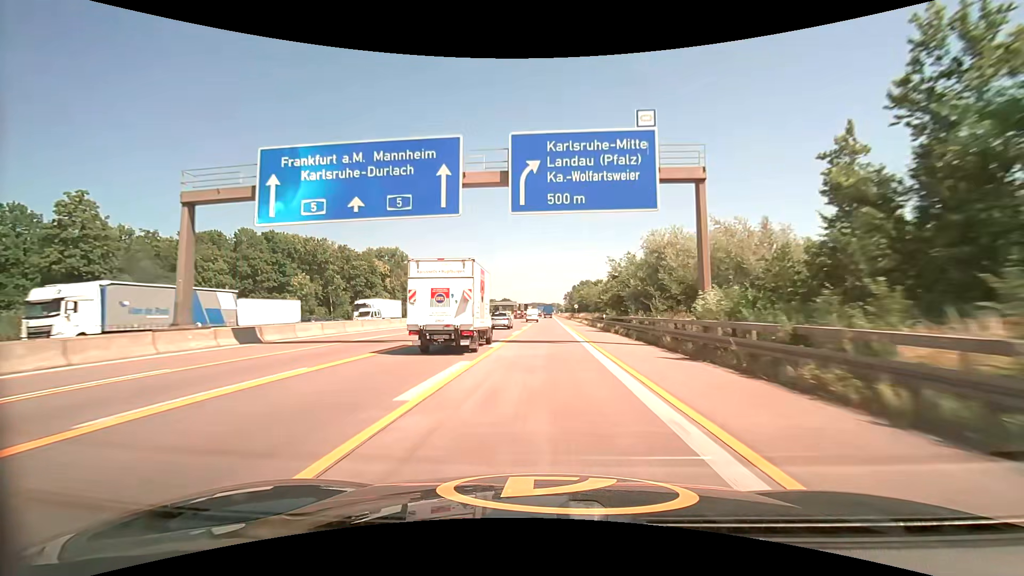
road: motorway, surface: concrete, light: Day
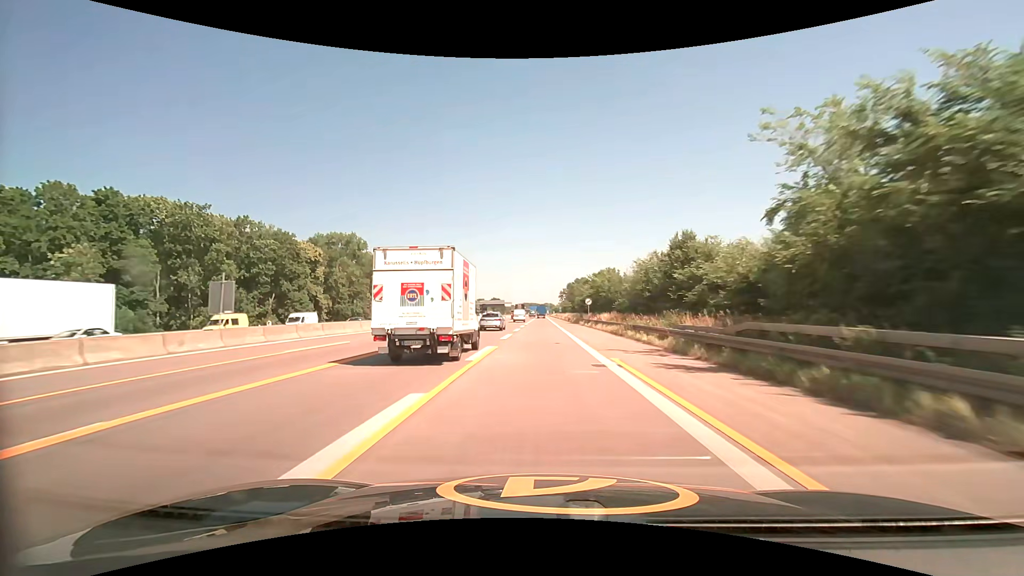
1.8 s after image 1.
(+0.6, +41.2) m; +1°
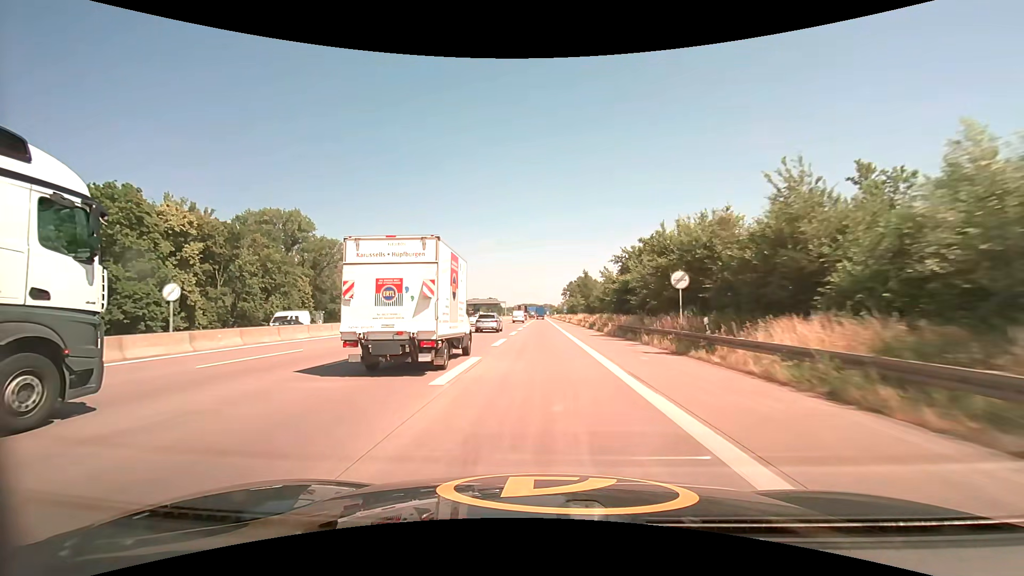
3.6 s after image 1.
(+0.1, +40.7) m; 0°
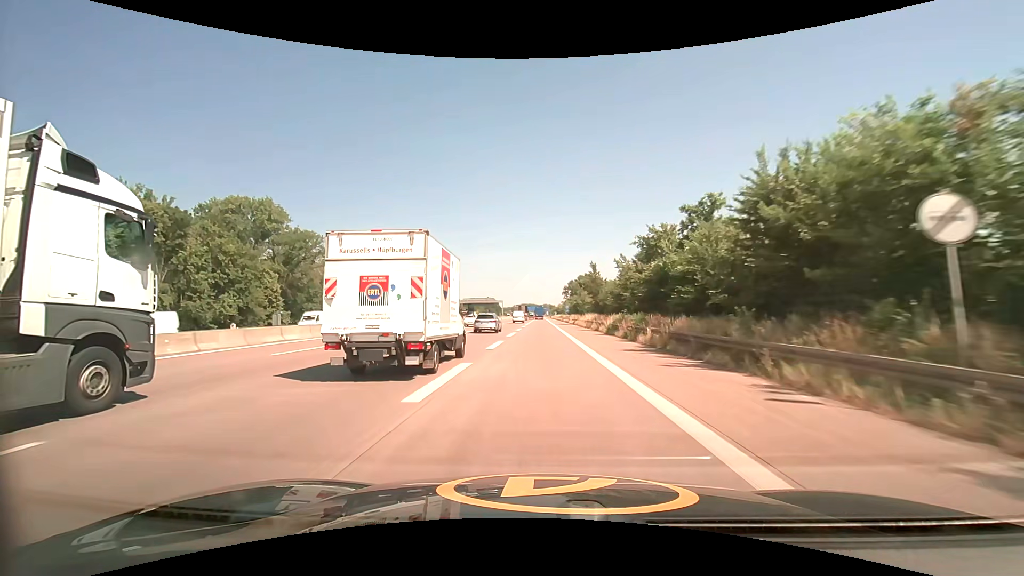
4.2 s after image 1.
(0.0, +13.8) m; 0°
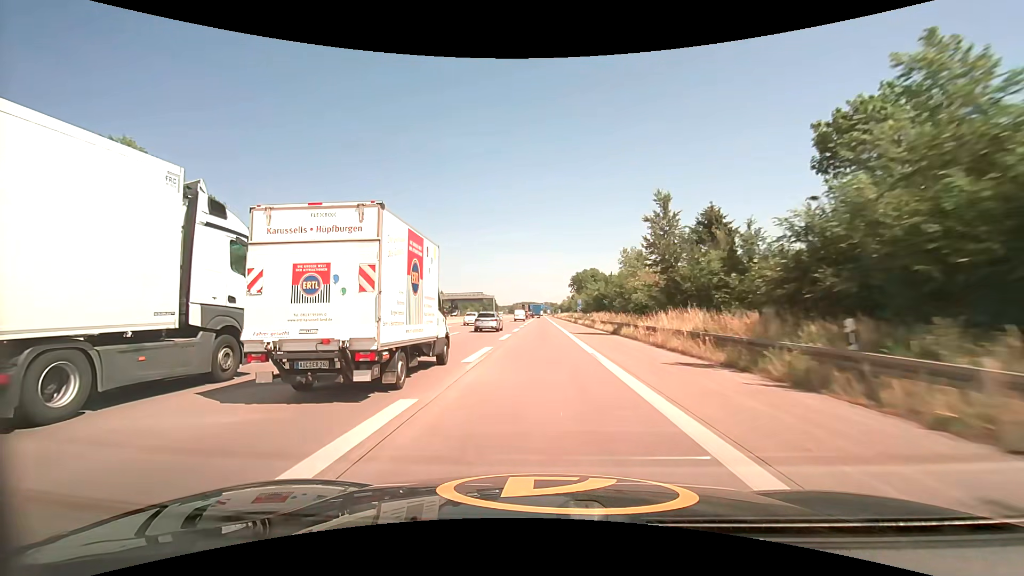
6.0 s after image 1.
(0.0, +41.8) m; 0°
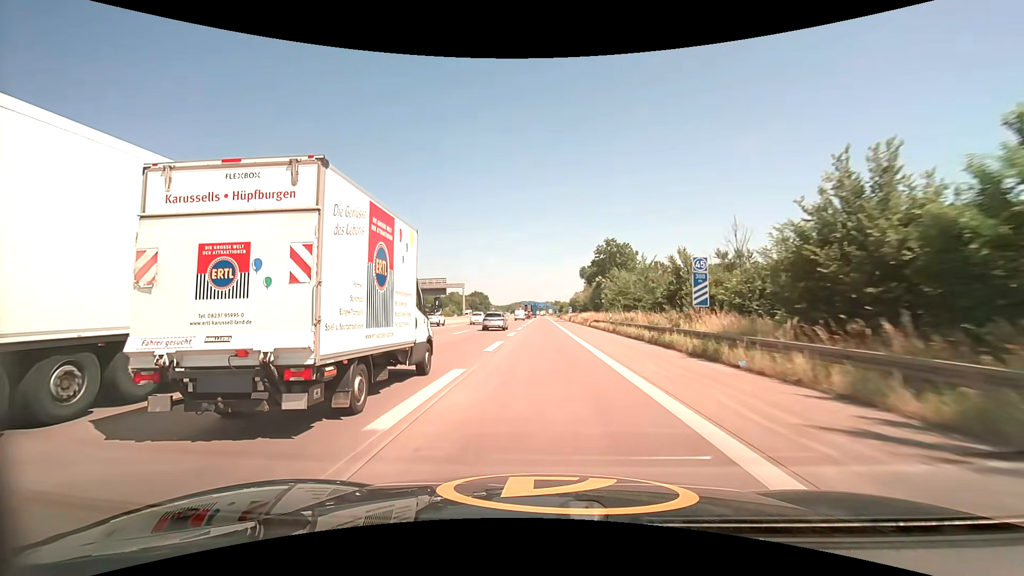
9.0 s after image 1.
(-0.2, +67.6) m; 0°
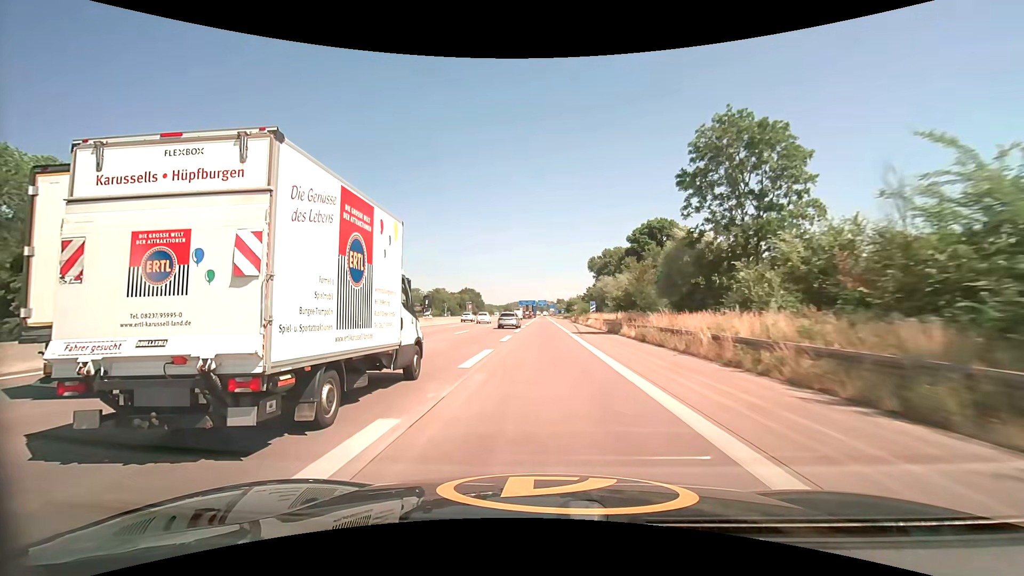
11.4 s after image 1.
(+0.1, +53.5) m; 0°
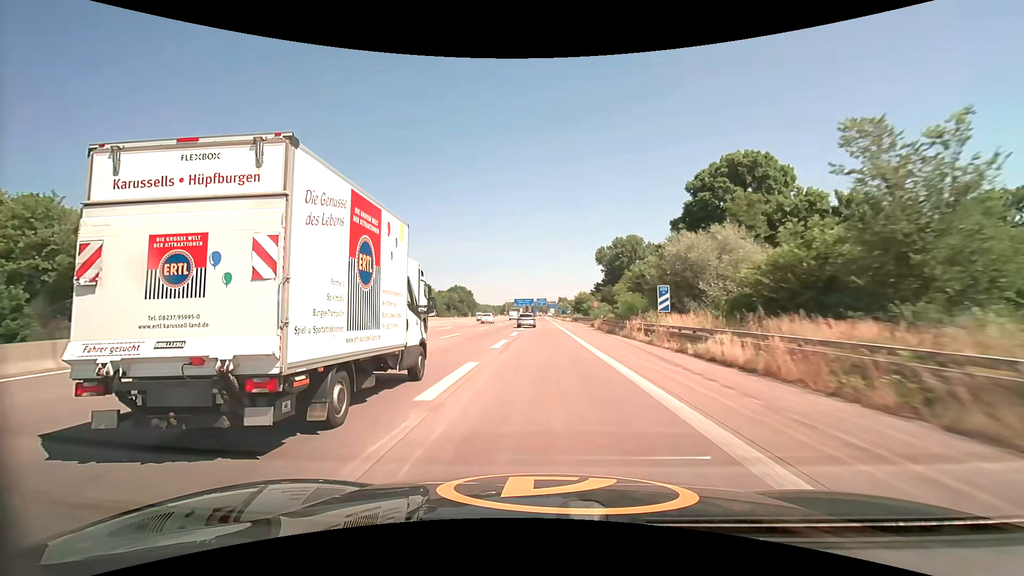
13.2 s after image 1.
(0.0, +40.3) m; 0°
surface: asphalt
(0, +10) (0, +20) (0, +30) (0, +40) (0, +50) (0, +60) (0, +70) (0, +80) (0, +90) (0, +100) m
